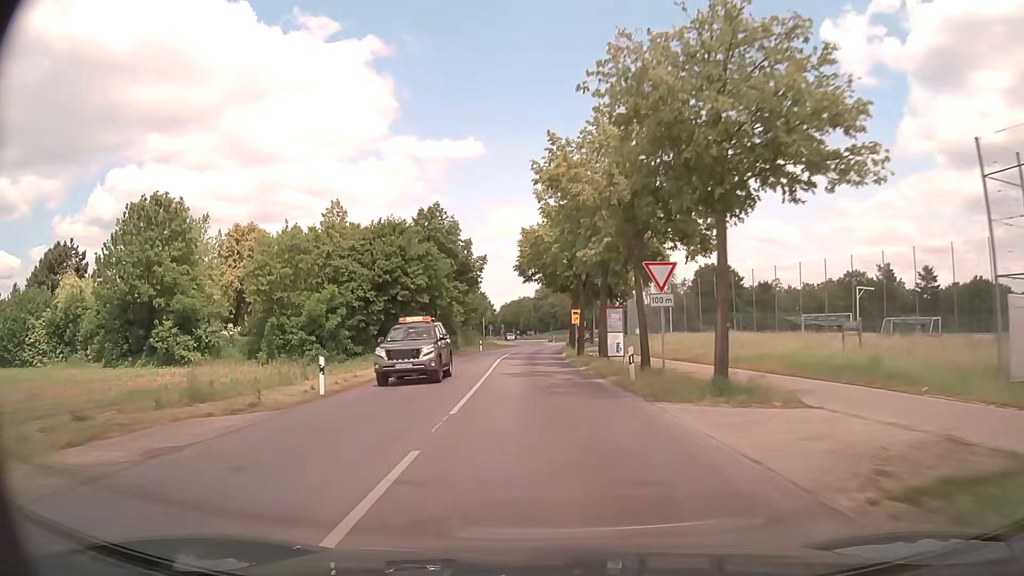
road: tertiary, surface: asphalt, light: Day
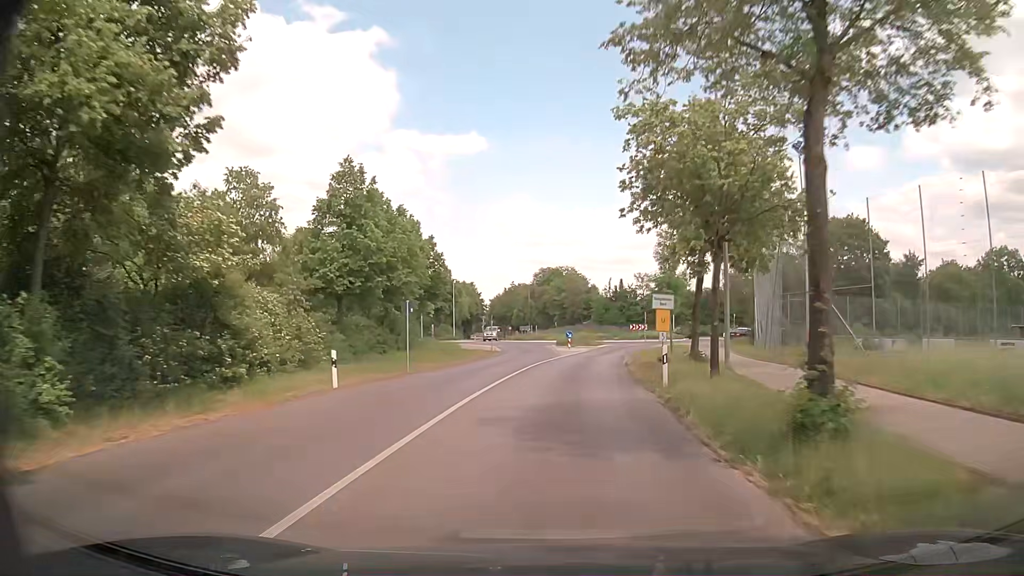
(-1.0, +49.1) m; 0°
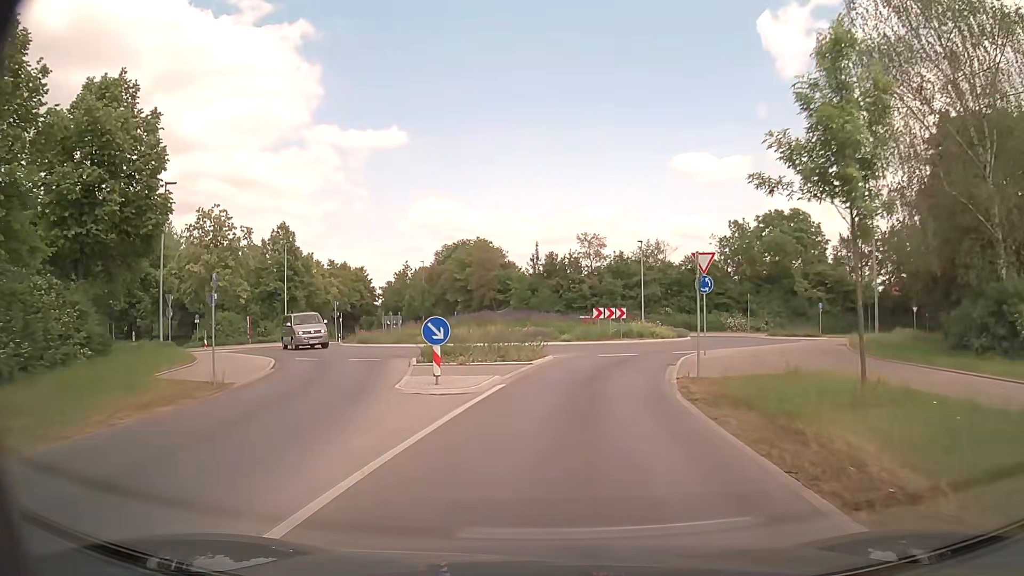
(+2.1, +36.1) m; +6°
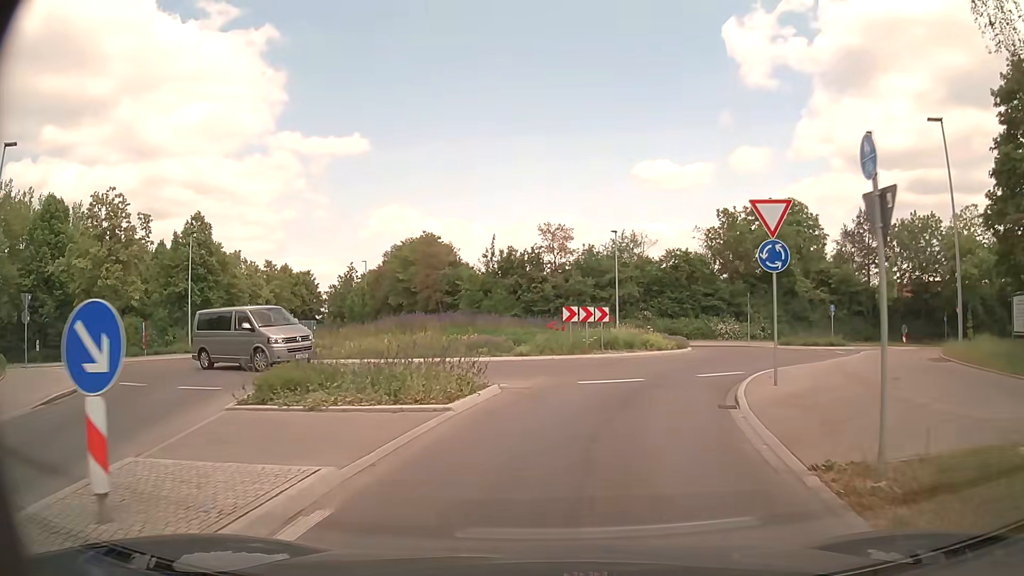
(+0.4, +9.9) m; +4°
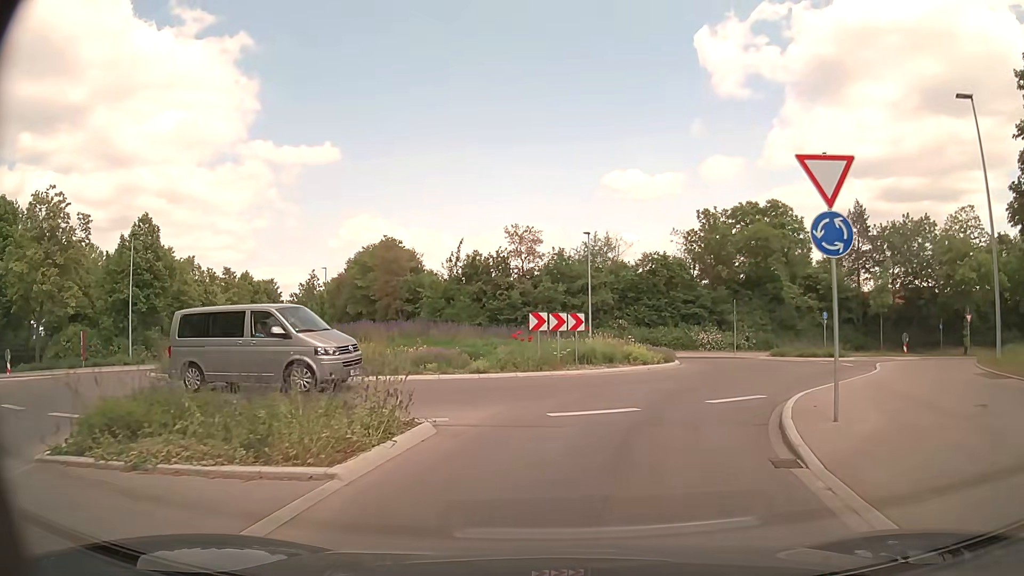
(+0.1, +3.9) m; +2°
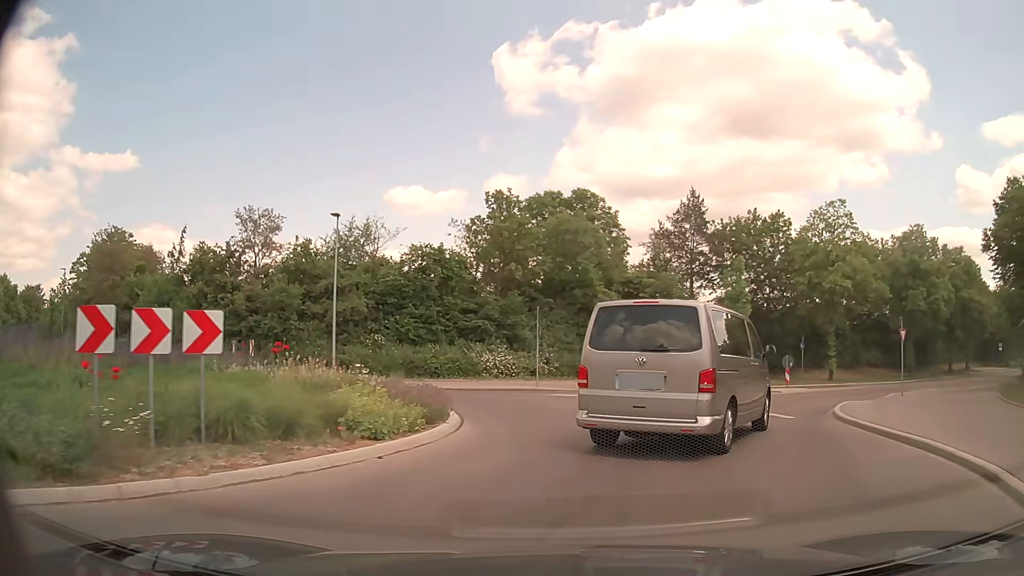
(+1.9, +12.7) m; +19°
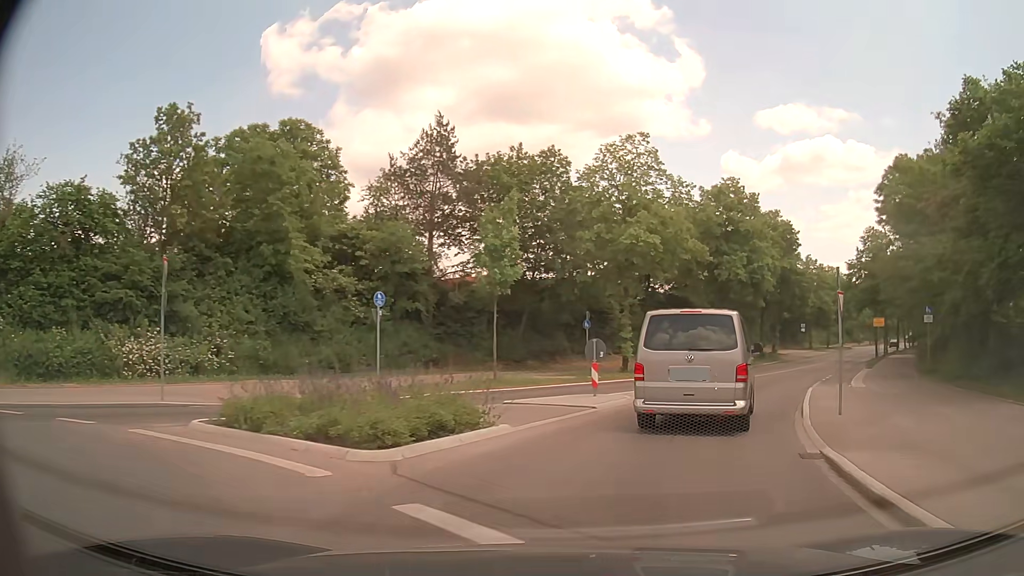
(+2.4, +12.8) m; +22°
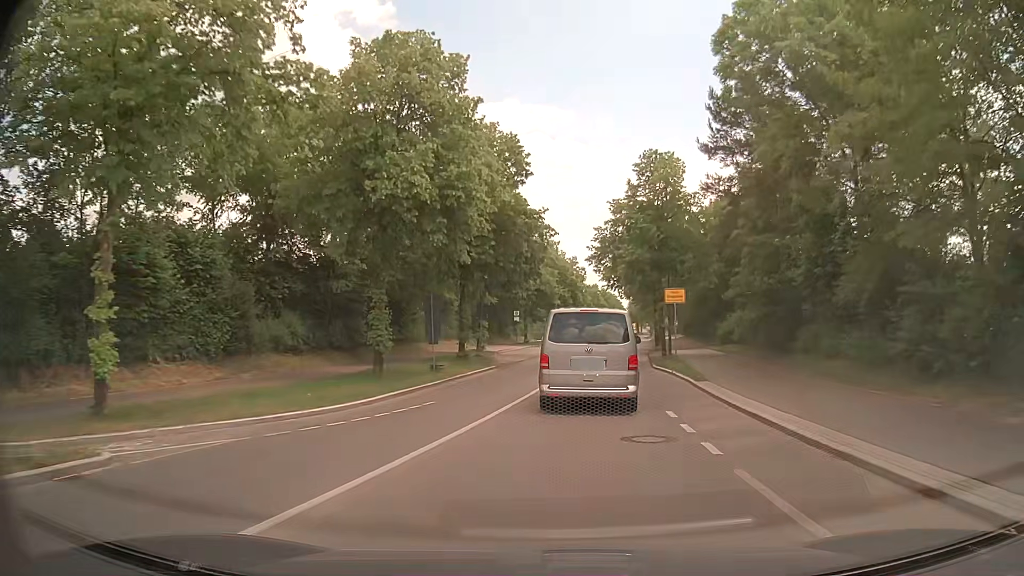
(+6.3, +22.4) m; +26°
(0, +10) (+1, +20) (+2, +30) (+3, +40) (+5, +50) (+6, +60) (+8, +70) (+9, +79) (+10, +89) (+12, +99) m
